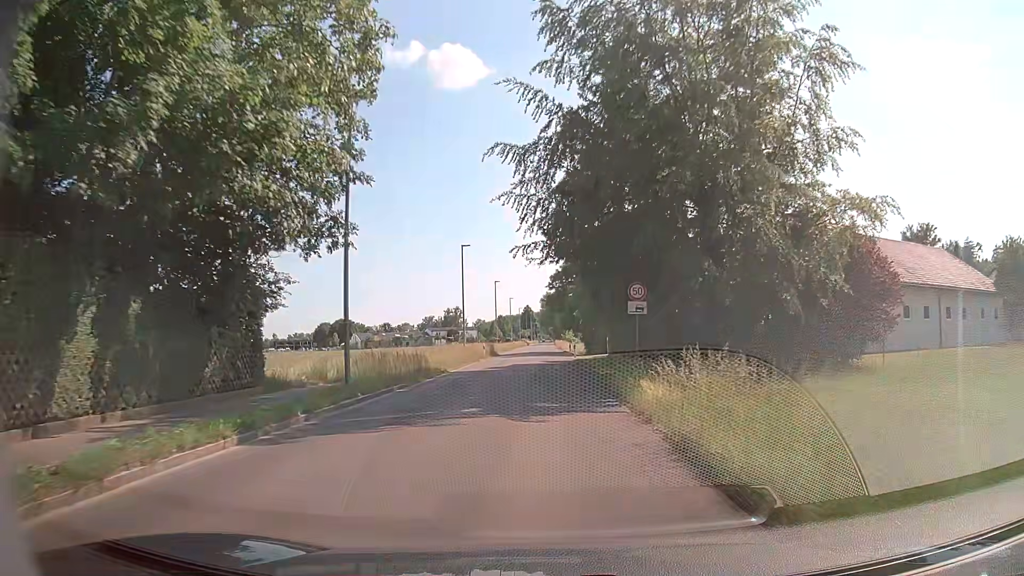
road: tertiary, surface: asphalt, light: Day
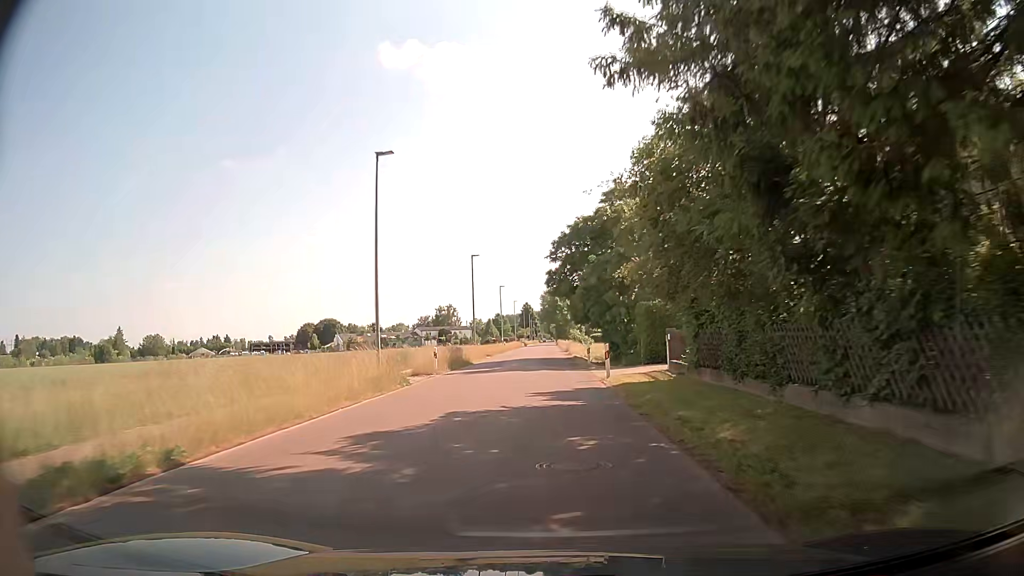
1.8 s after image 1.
(-0.1, +23.4) m; 0°
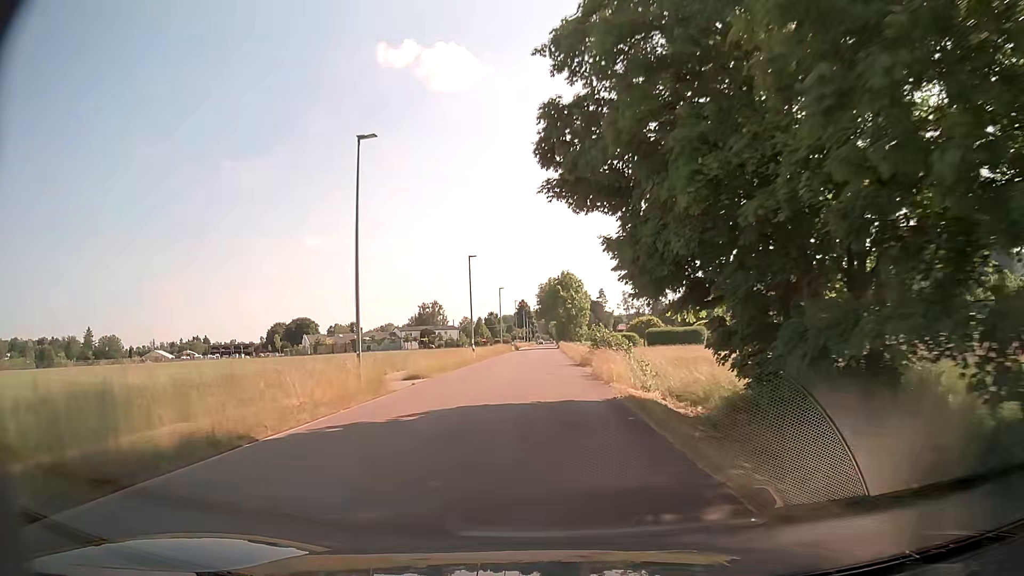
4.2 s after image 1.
(0.0, +30.9) m; 0°
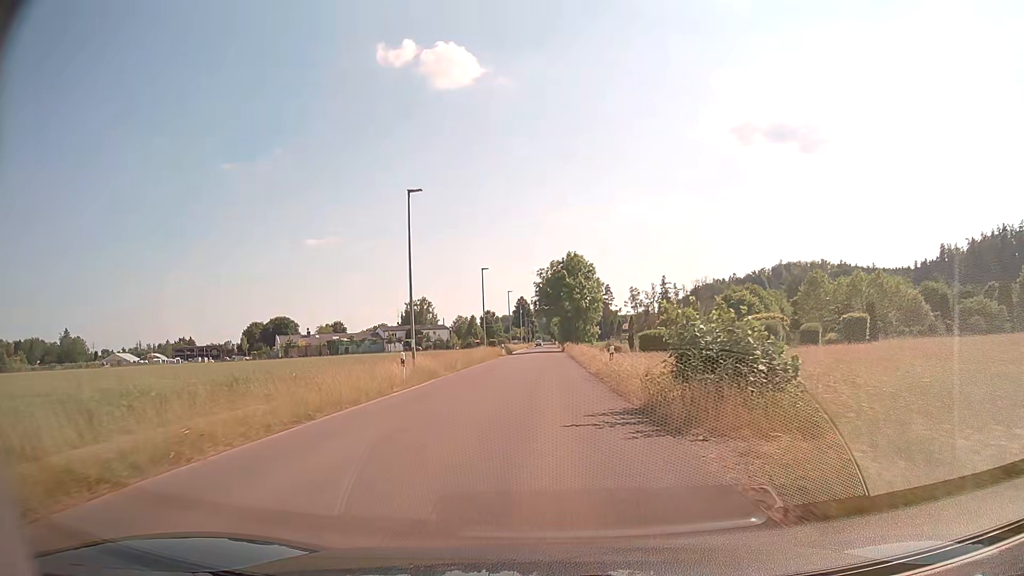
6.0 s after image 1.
(0.0, +22.9) m; 0°
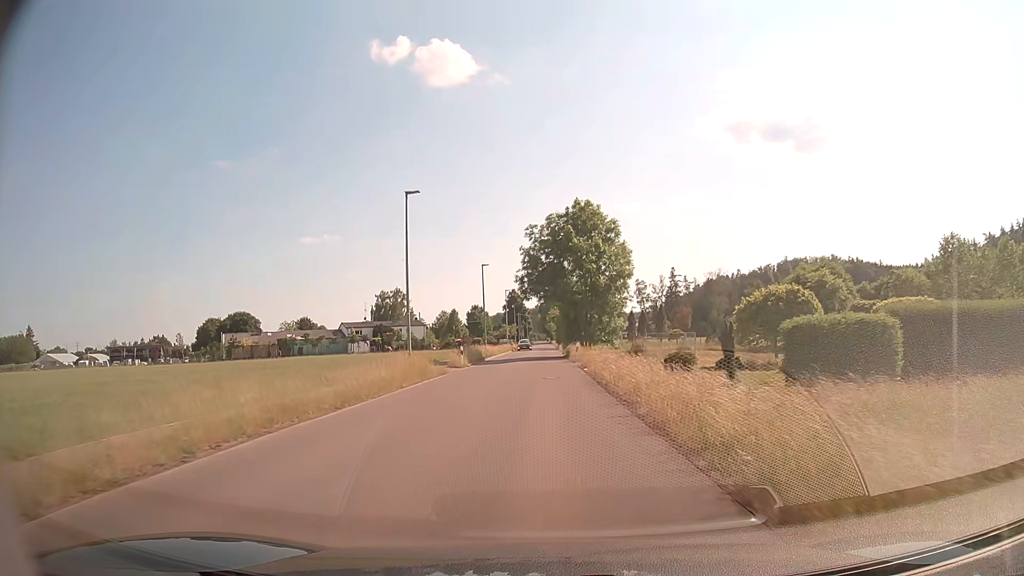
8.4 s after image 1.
(+0.1, +30.2) m; 0°
